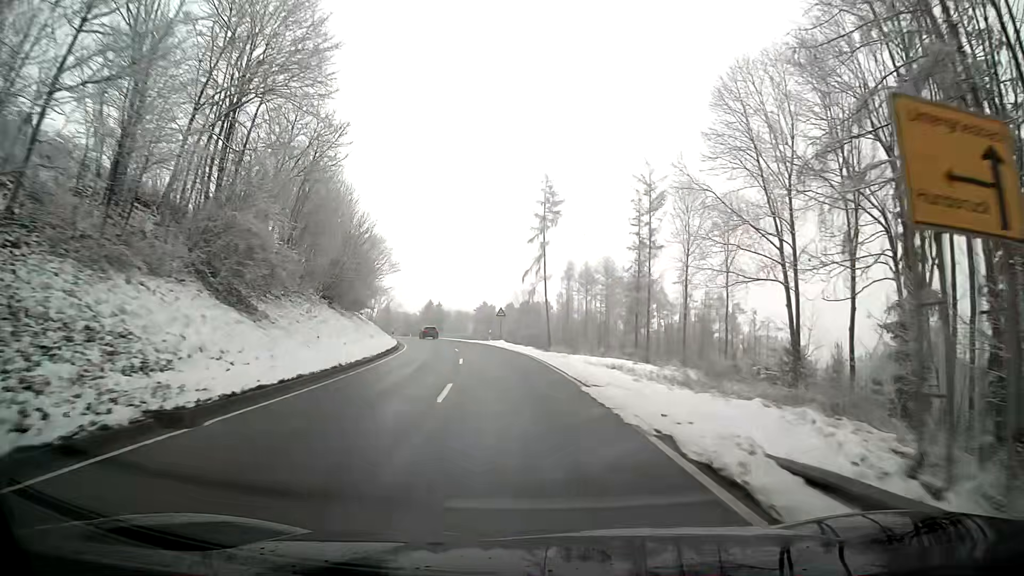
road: secondary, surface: asphalt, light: Day
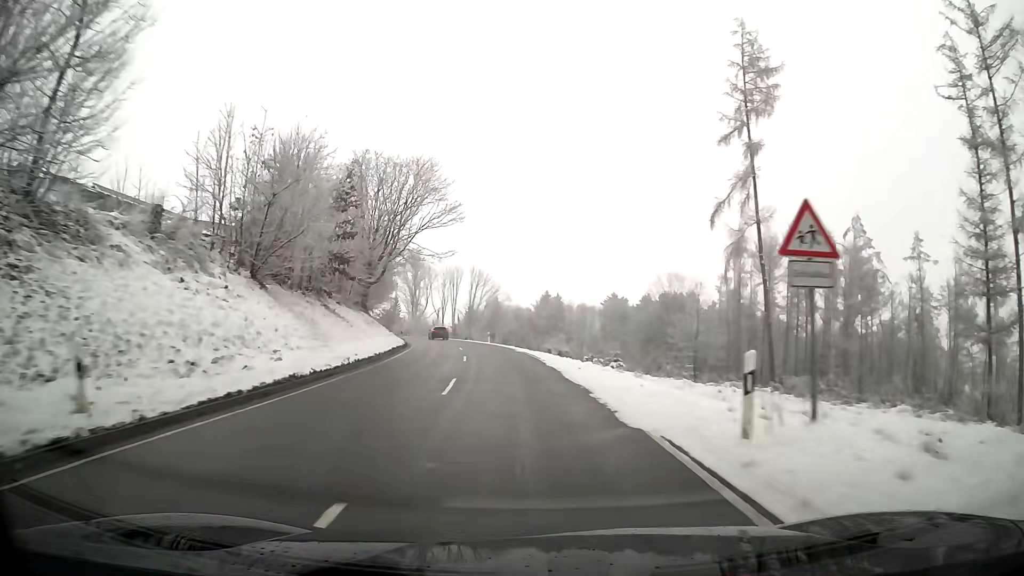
(-4.2, +46.8) m; -11°
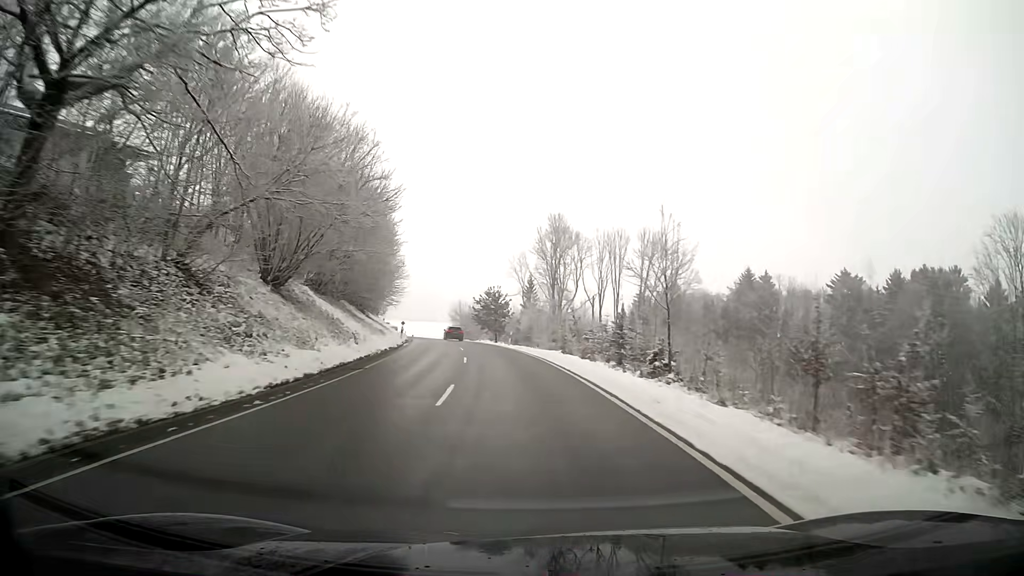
(-7.1, +62.1) m; -14°
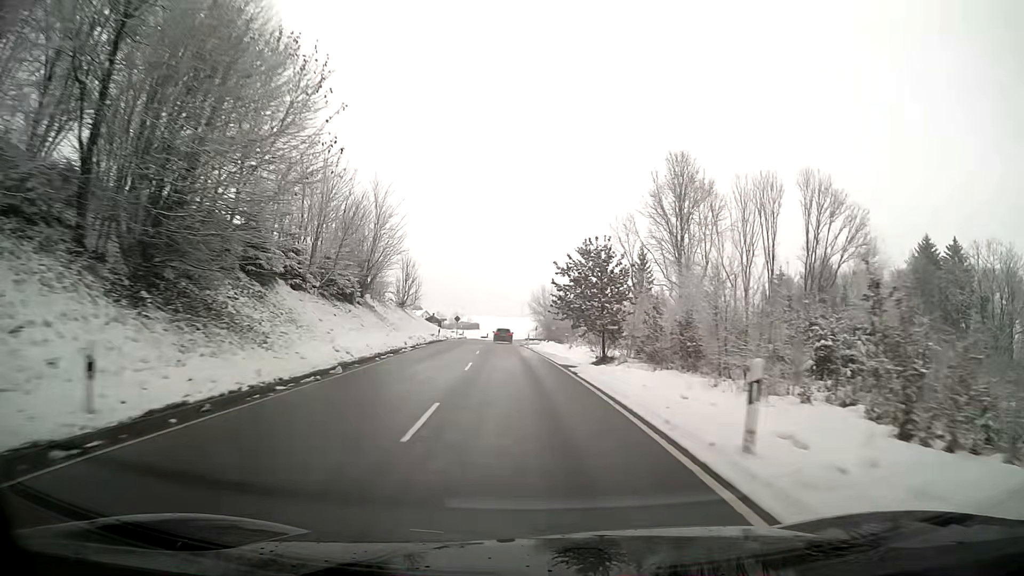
(-2.6, +39.8) m; -7°
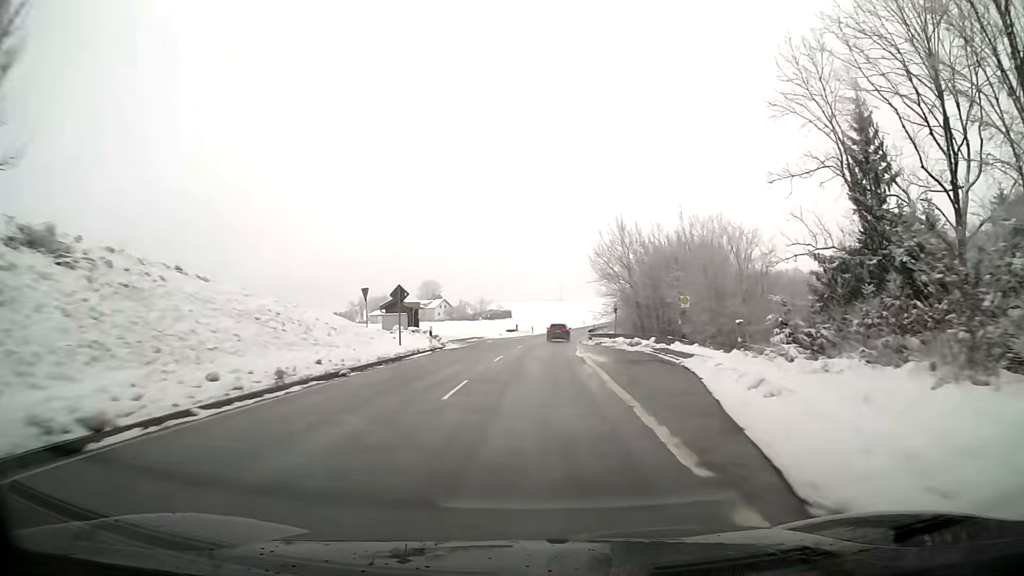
(-2.2, +56.4) m; -2°
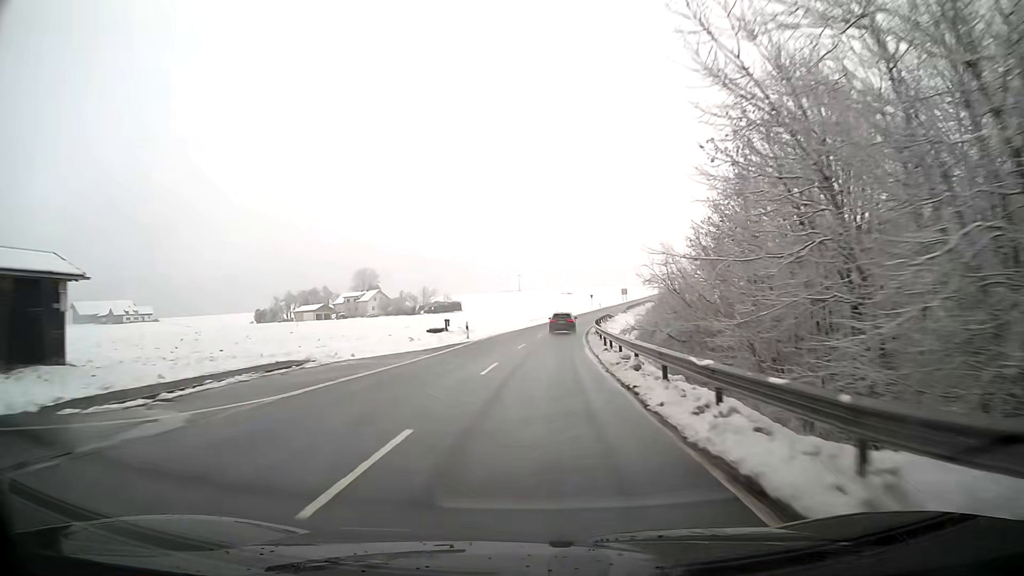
(+1.2, +42.5) m; +3°
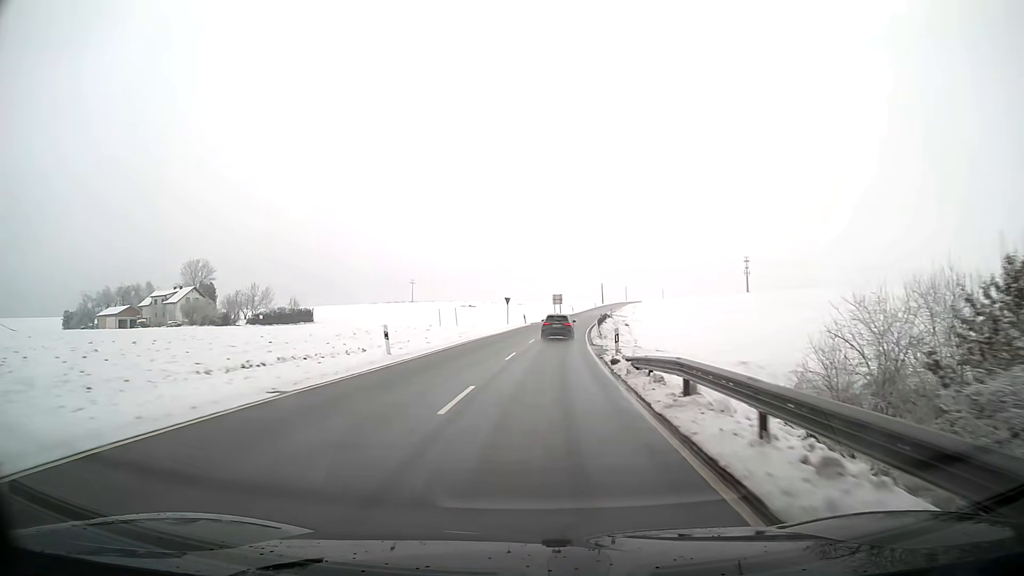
(+4.9, +66.4) m; +8°
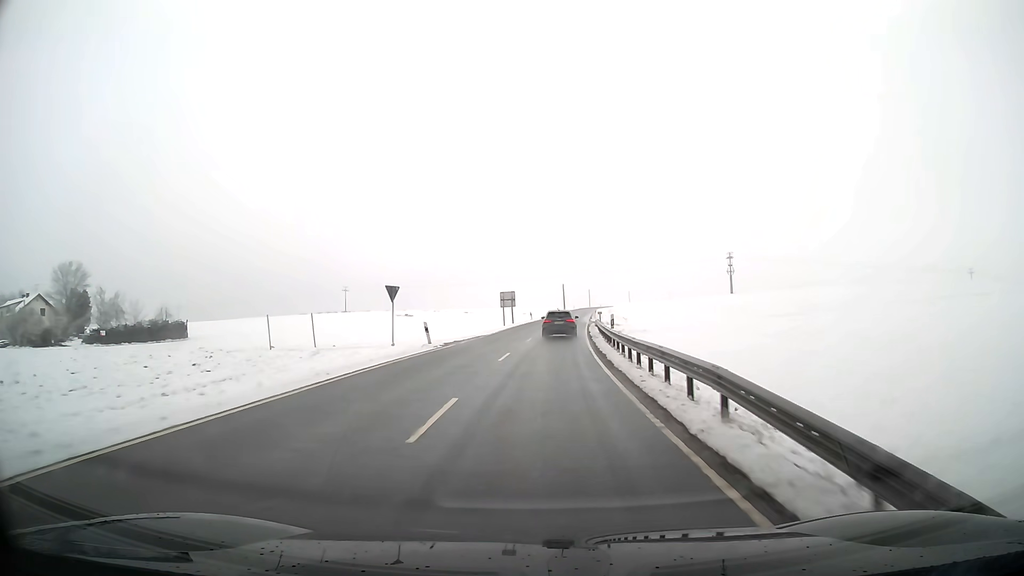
(+1.4, +38.0) m; +4°
